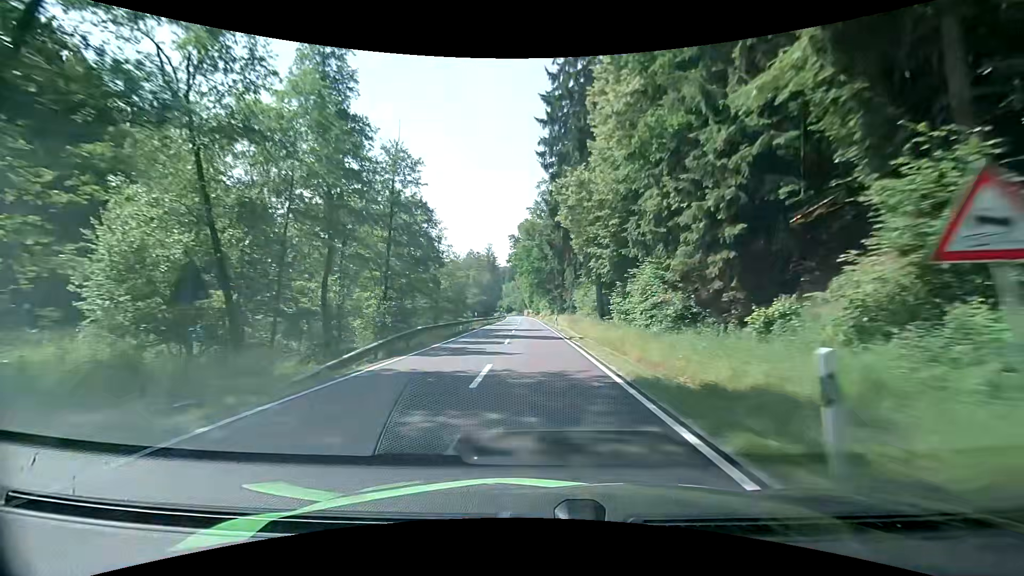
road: secondary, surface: asphalt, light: Day
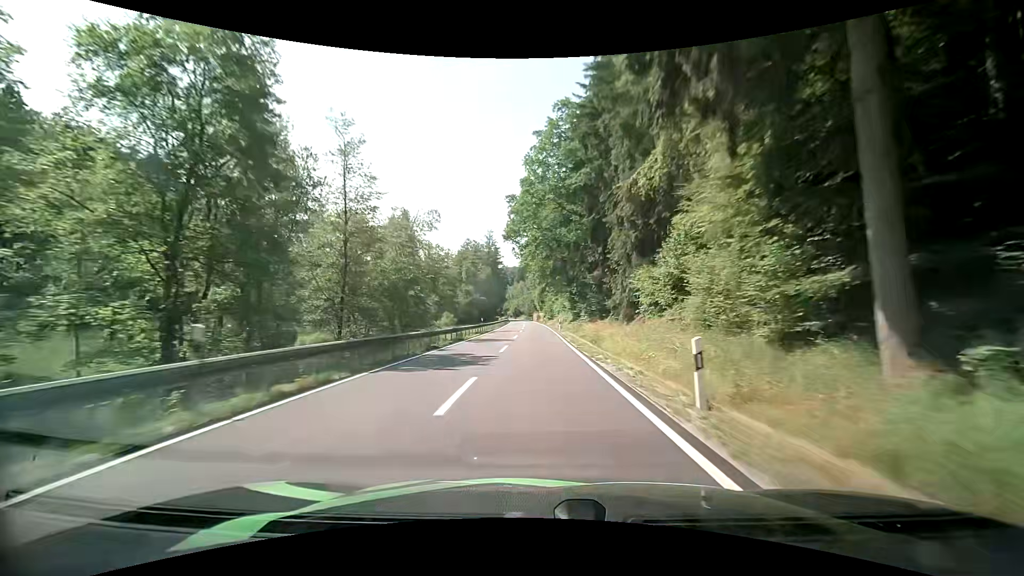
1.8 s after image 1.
(-0.1, +38.3) m; -1°
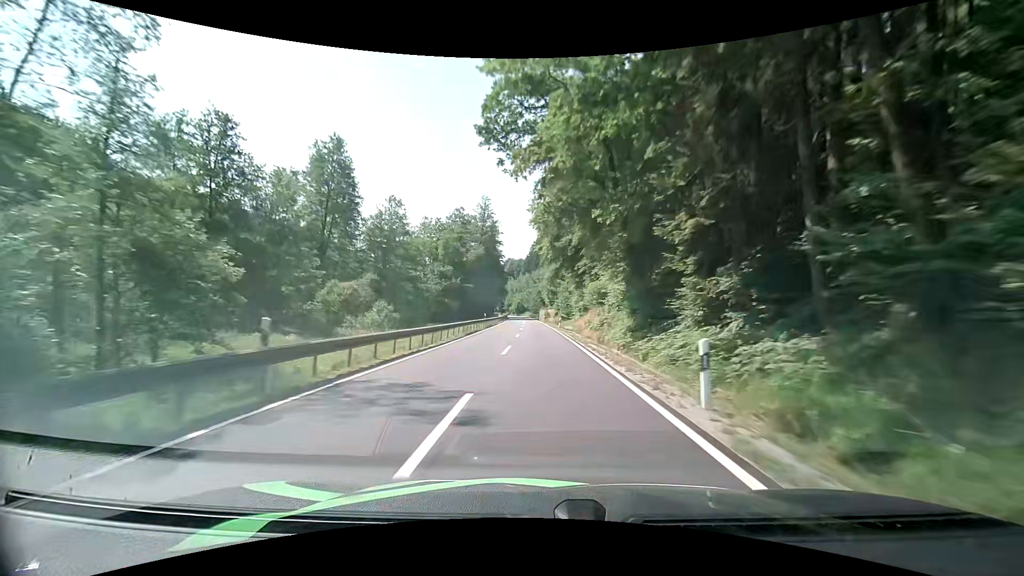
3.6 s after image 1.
(-0.6, +38.8) m; -2°
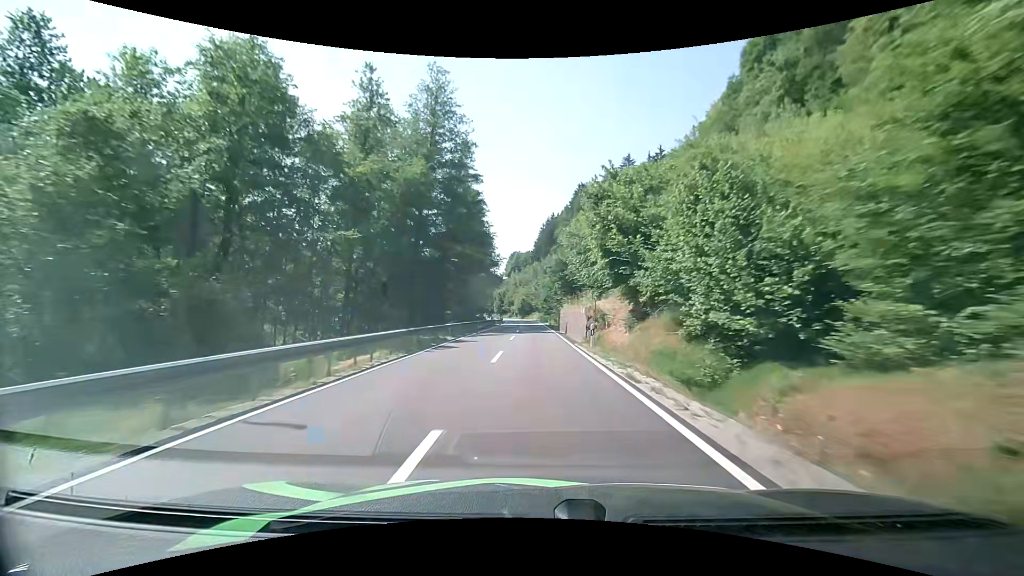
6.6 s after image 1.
(0.0, +62.6) m; -1°
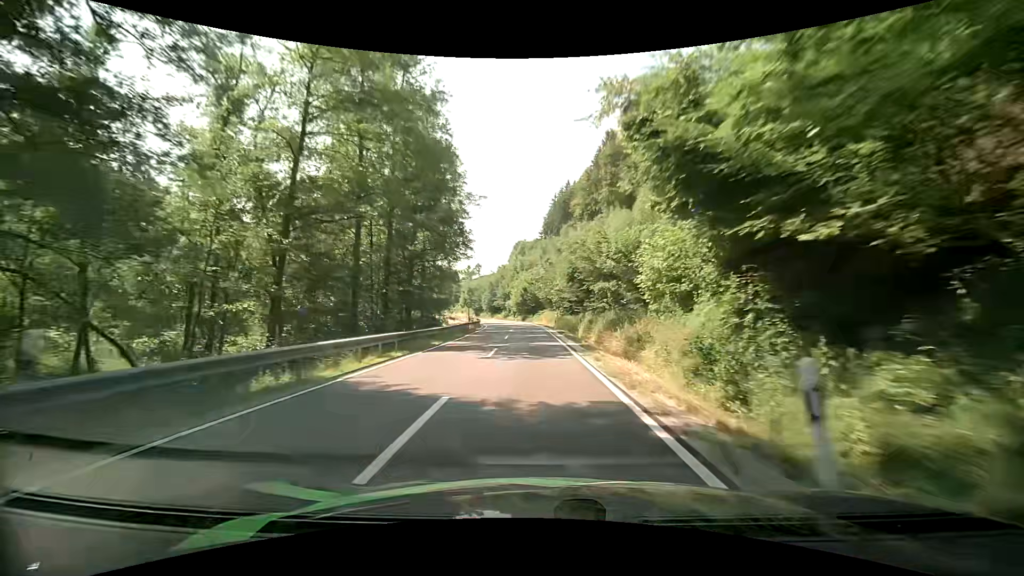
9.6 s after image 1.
(-0.4, +57.5) m; -1°
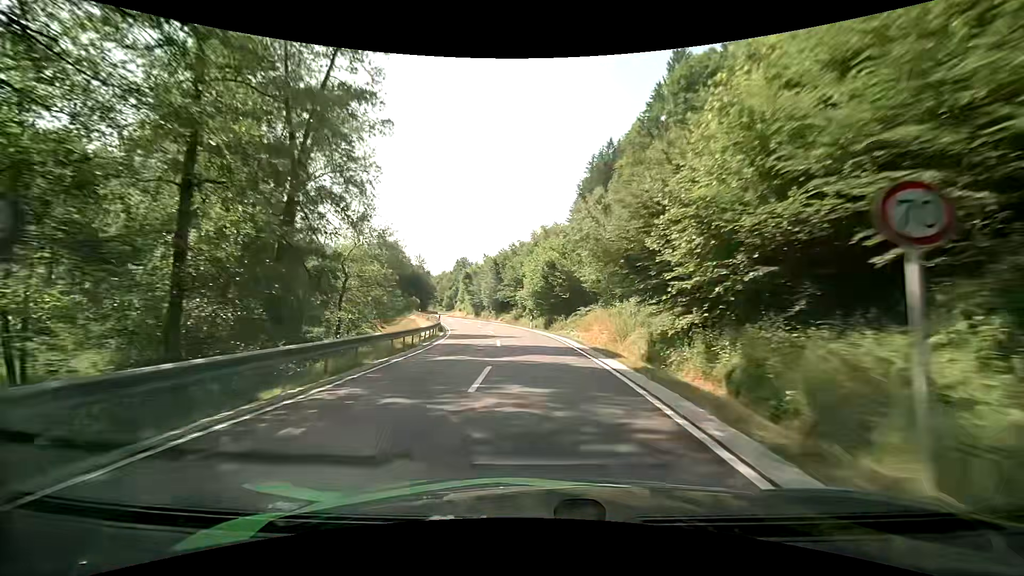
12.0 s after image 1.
(-0.5, +43.6) m; -2°
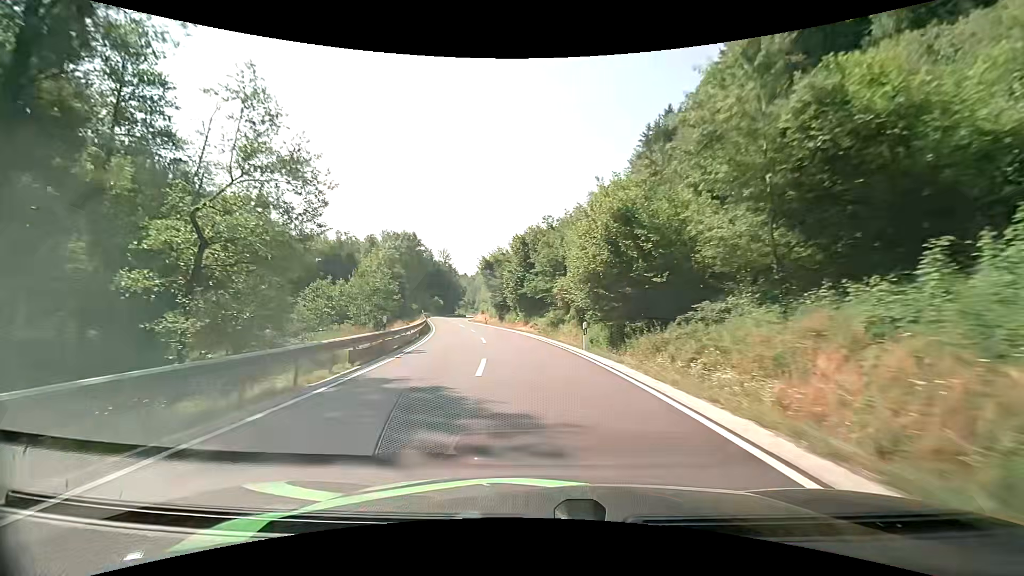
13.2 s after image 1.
(-0.6, +22.1) m; -4°
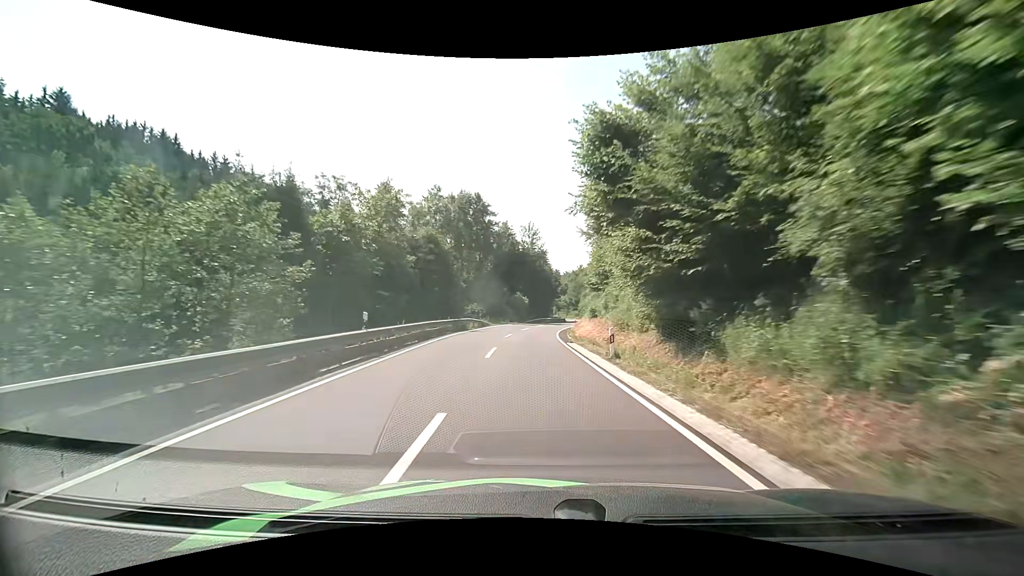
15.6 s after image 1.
(-4.9, +44.1) m; -12°
(0, +10) (0, +20) (0, +30) (0, +40) (+1, +50) (+2, +60) (+4, +70) (+6, +80) (+8, +89) (+9, +99) m
